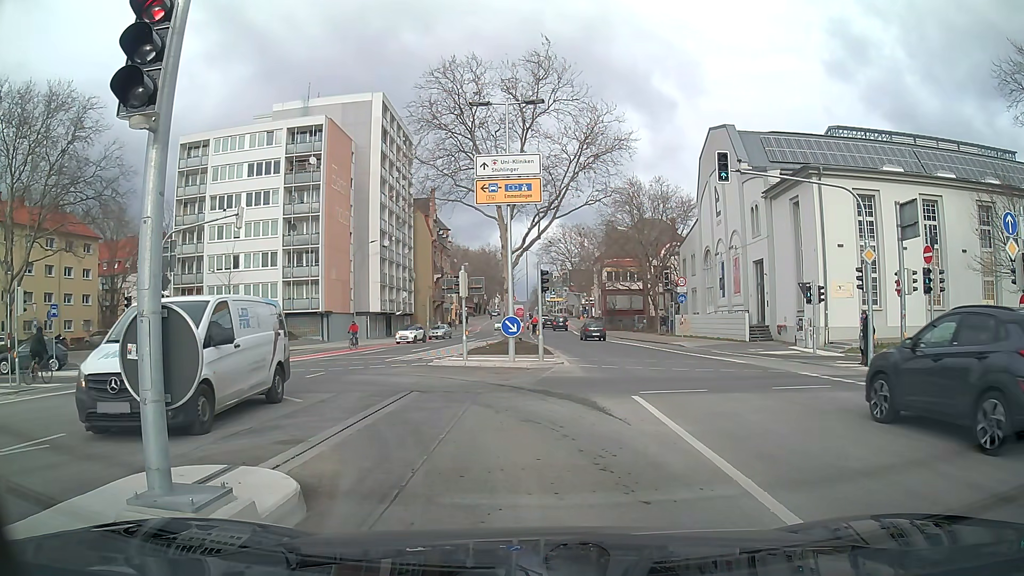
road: secondary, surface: asphalt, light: Day
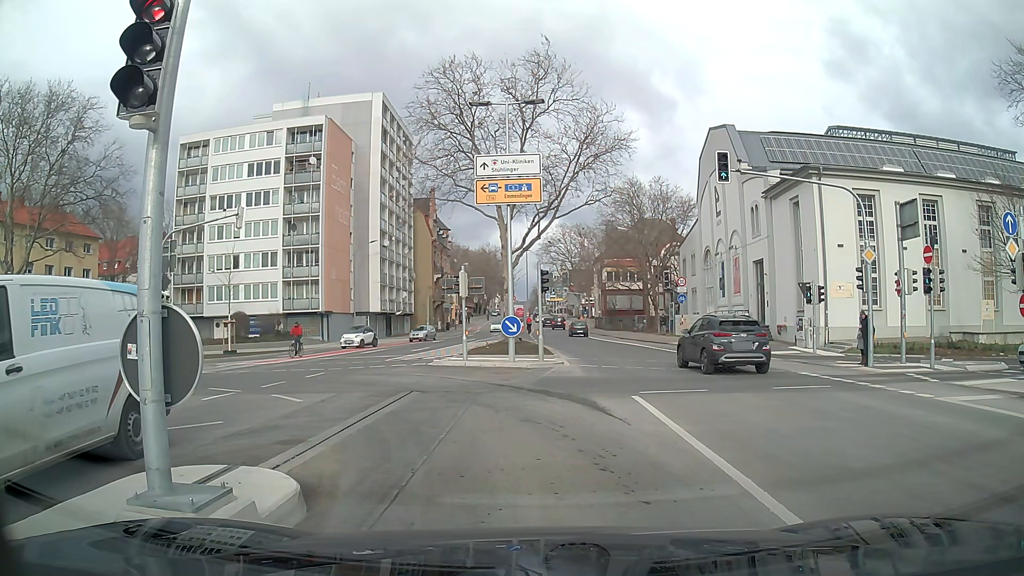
(0.0, 0.0) m; 0°
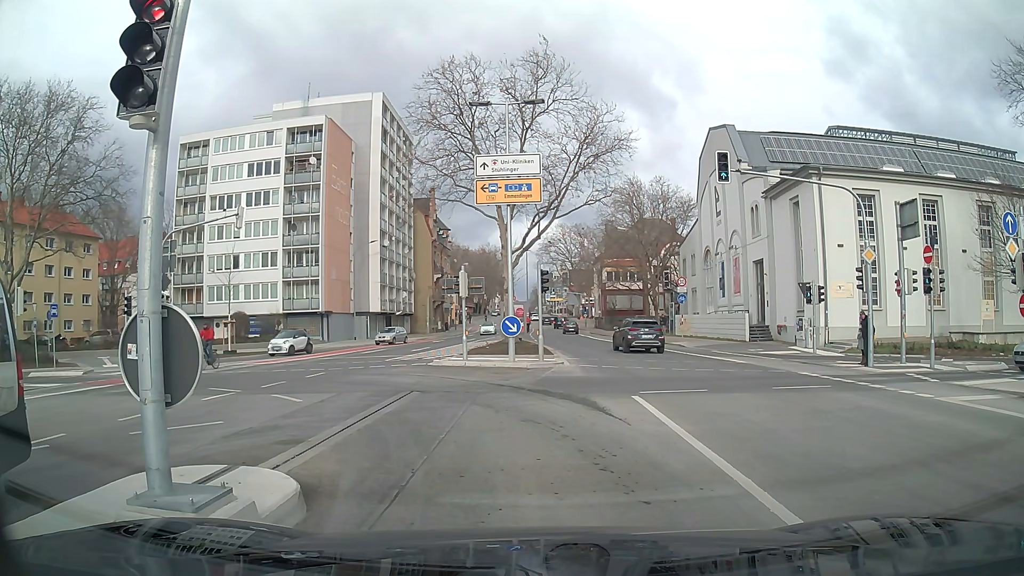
(0.0, 0.0) m; 0°
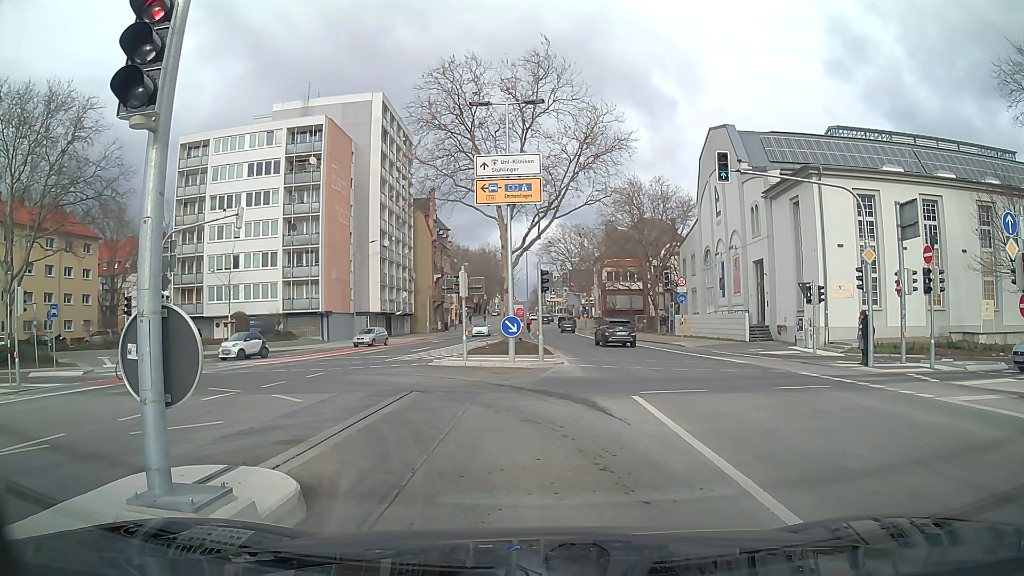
(0.0, 0.0) m; 0°
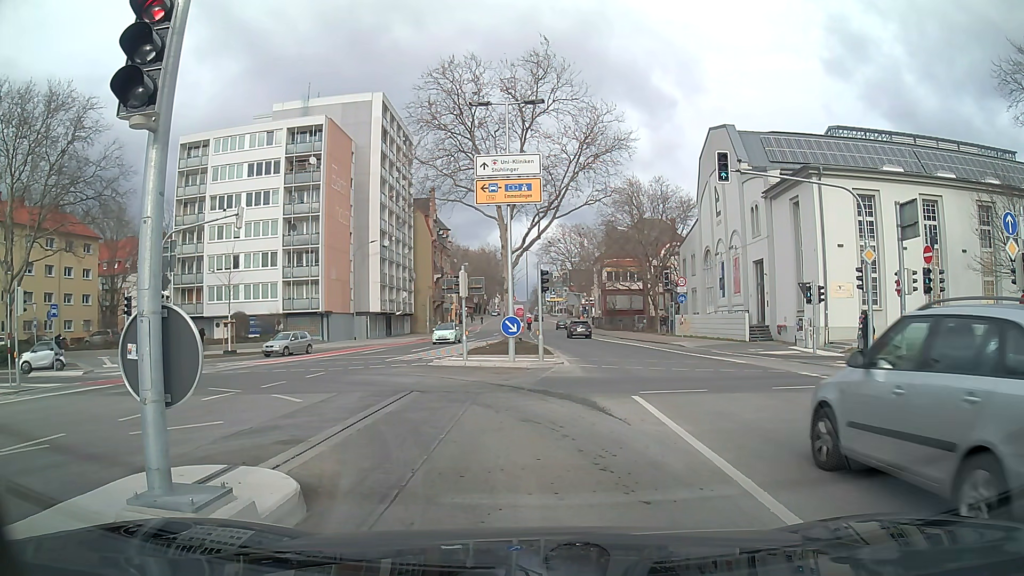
(0.0, 0.0) m; 0°
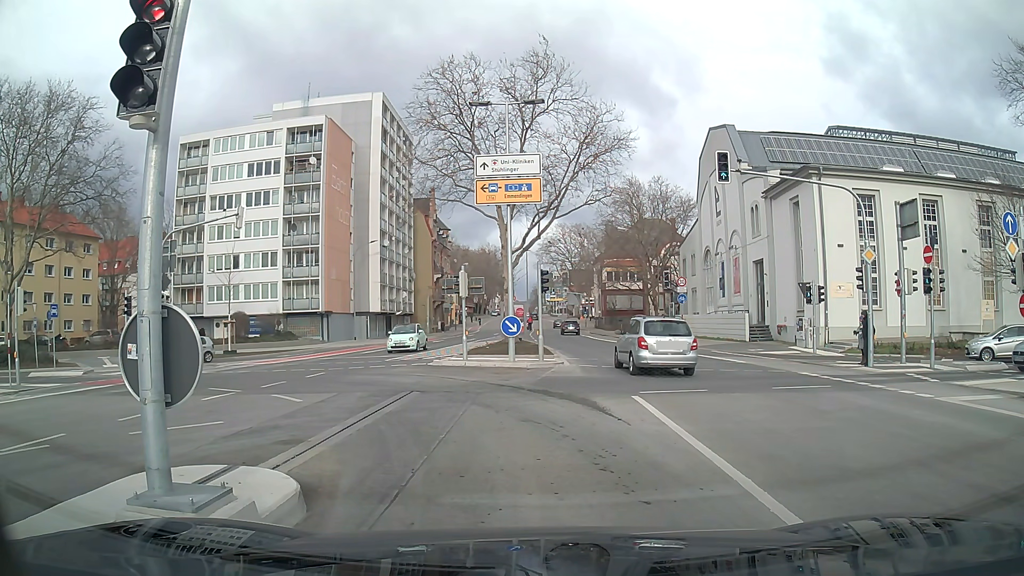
(0.0, 0.0) m; 0°
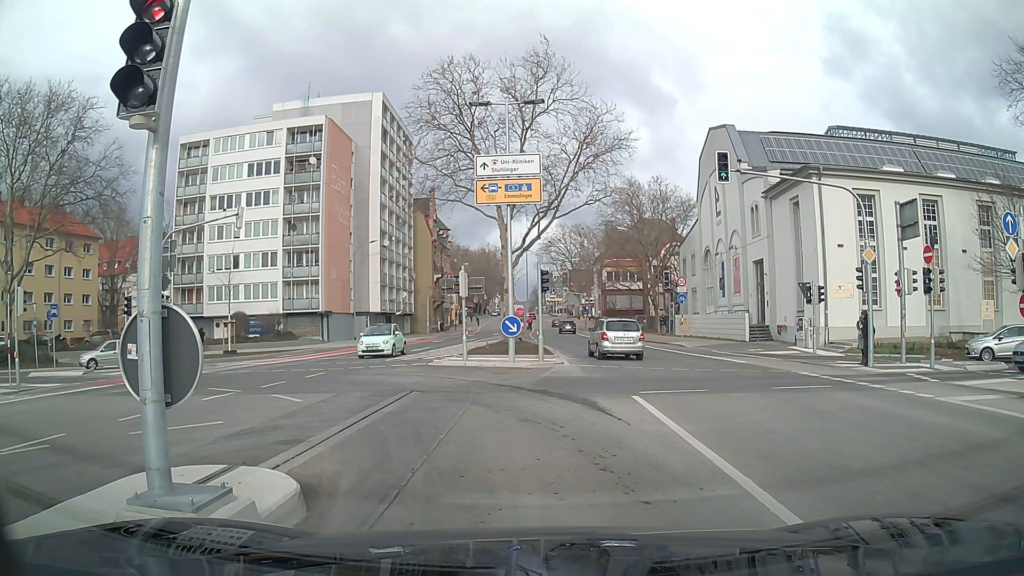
(0.0, 0.0) m; 0°
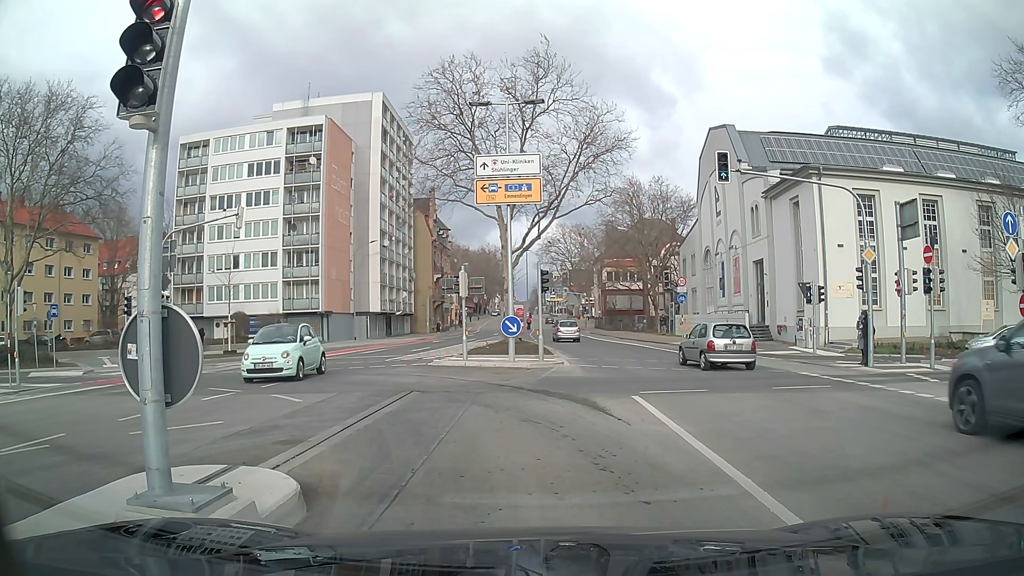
(0.0, 0.0) m; 0°
